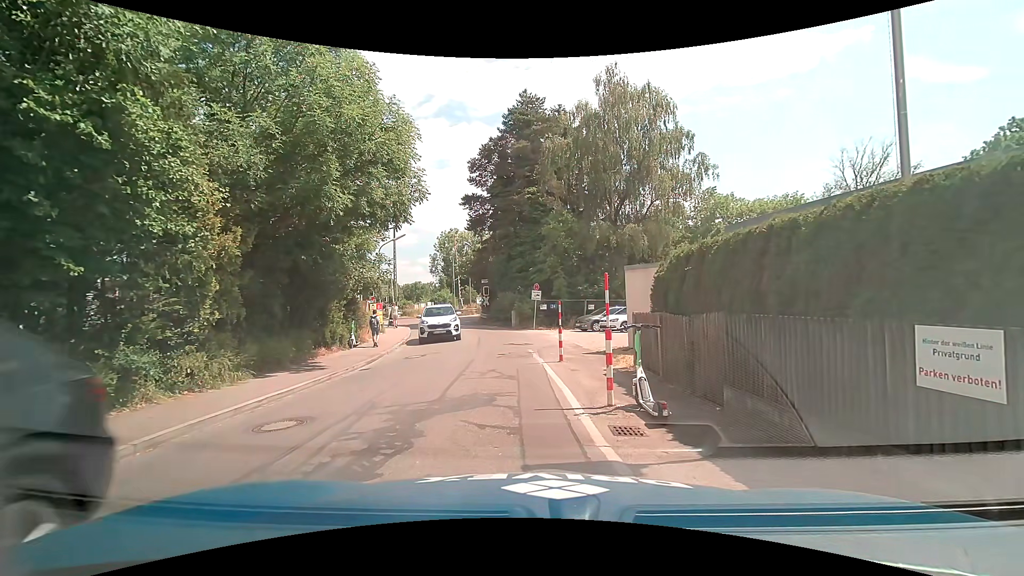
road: residential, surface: asphalt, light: Day
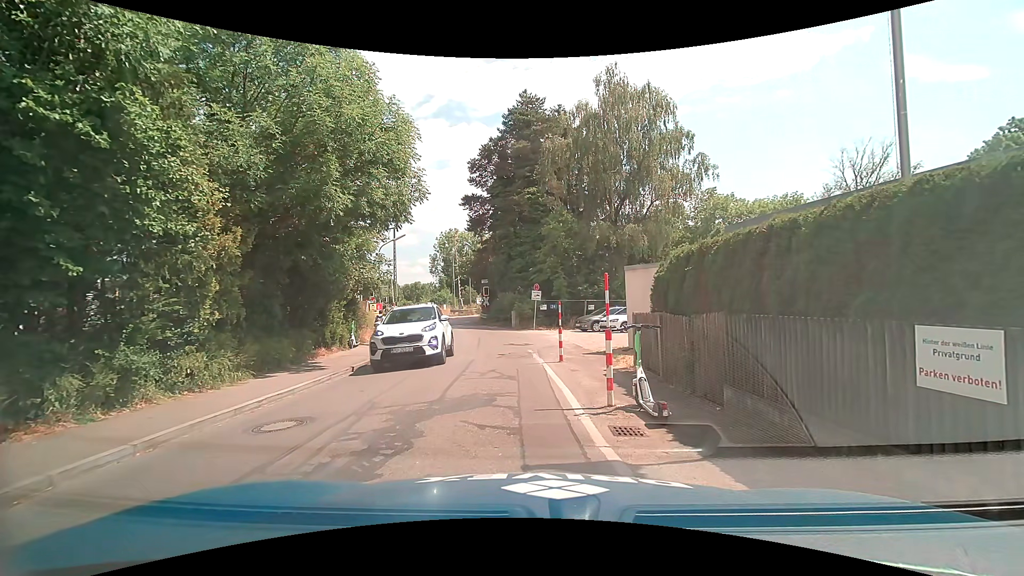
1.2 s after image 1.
(0.0, 0.0) m; 0°
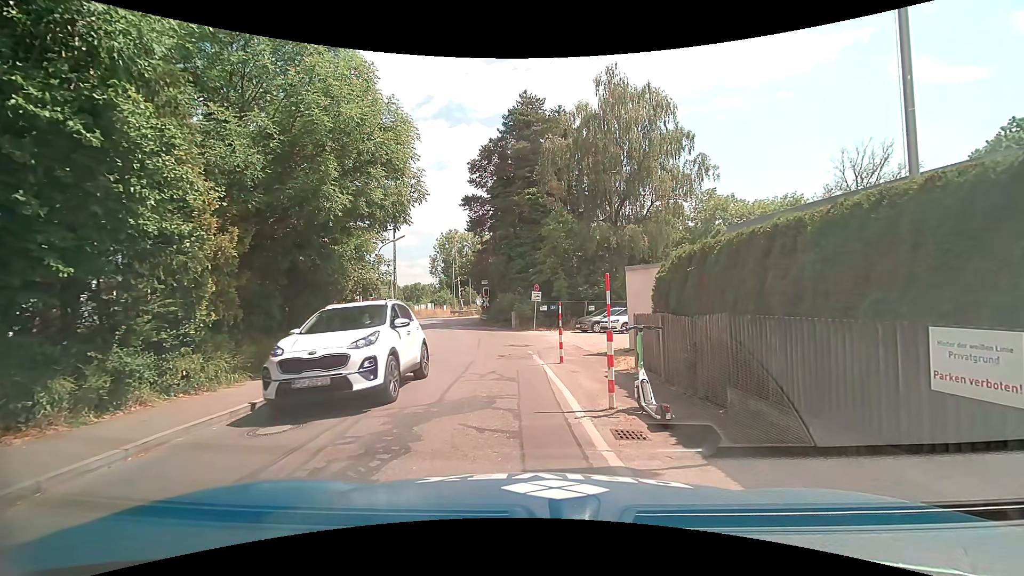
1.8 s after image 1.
(0.0, +0.1) m; 0°
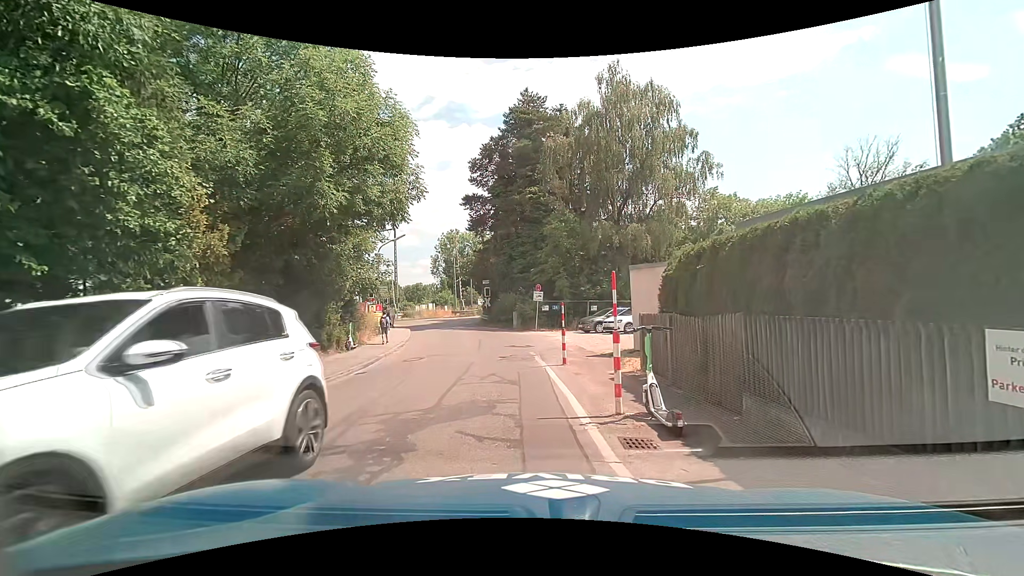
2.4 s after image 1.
(0.0, +0.4) m; 0°
